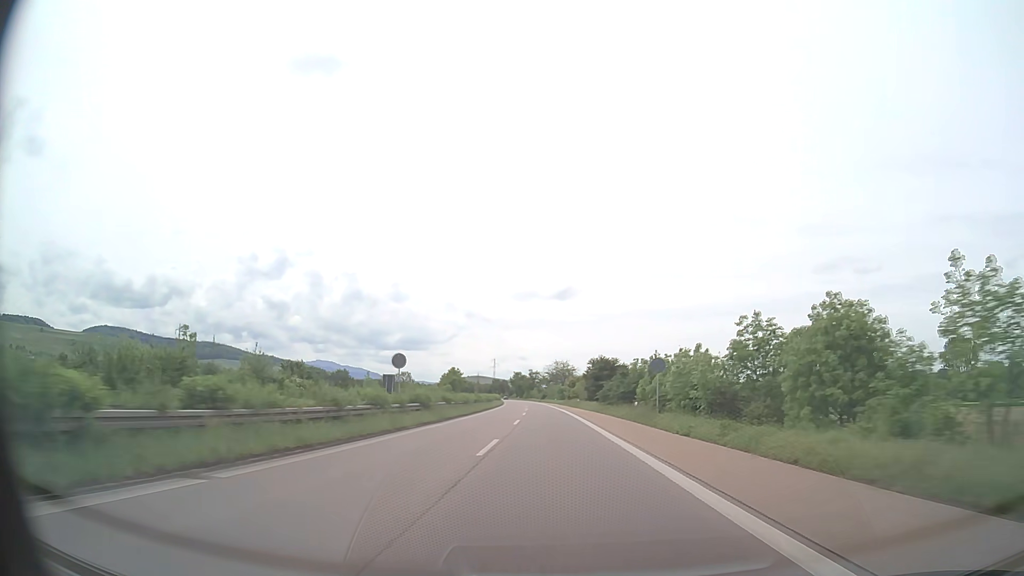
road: trunk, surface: asphalt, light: Day
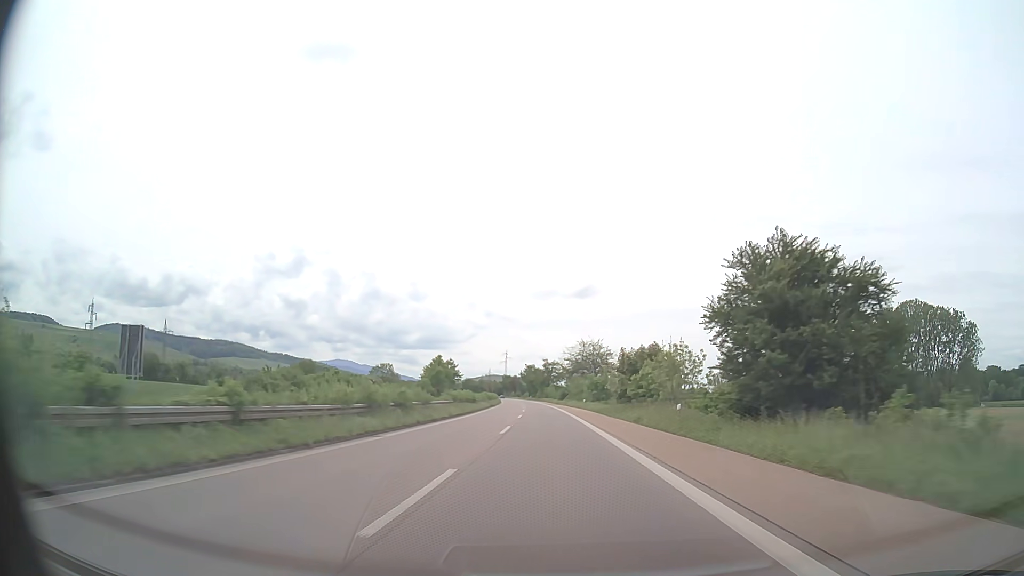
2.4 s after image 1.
(-0.8, +63.2) m; -2°
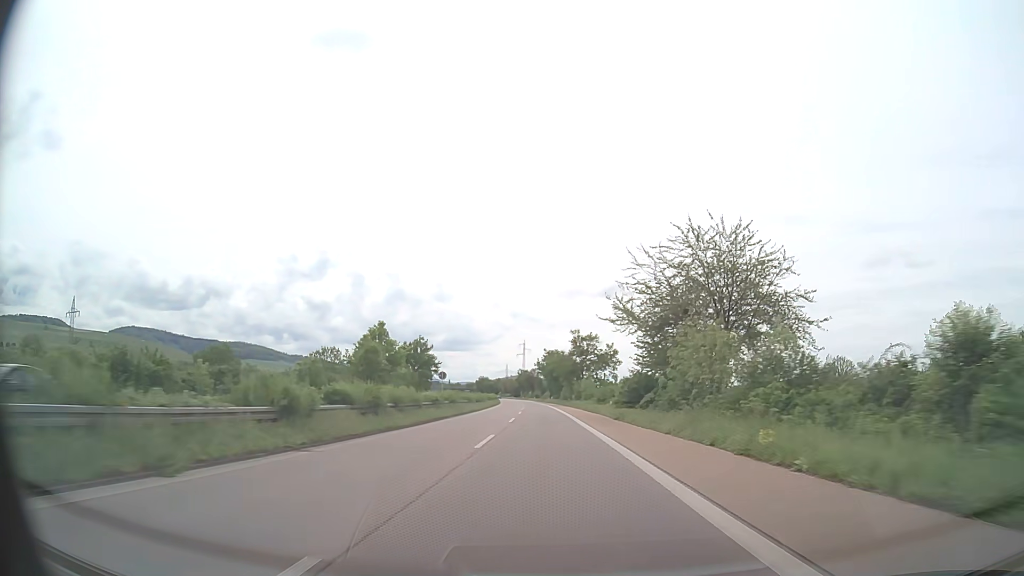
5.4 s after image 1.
(-1.6, +78.9) m; -2°
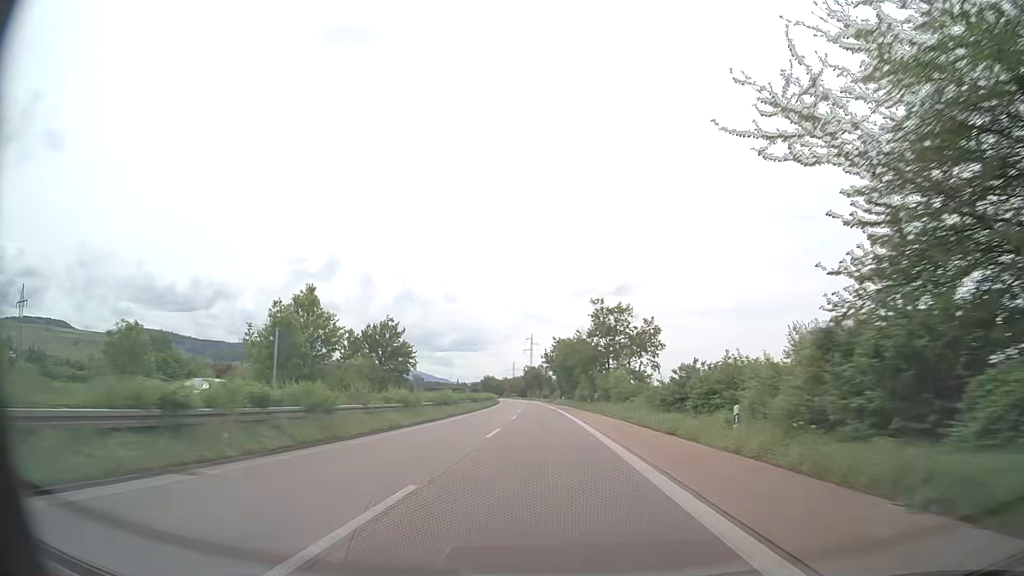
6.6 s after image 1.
(-0.2, +31.6) m; -1°
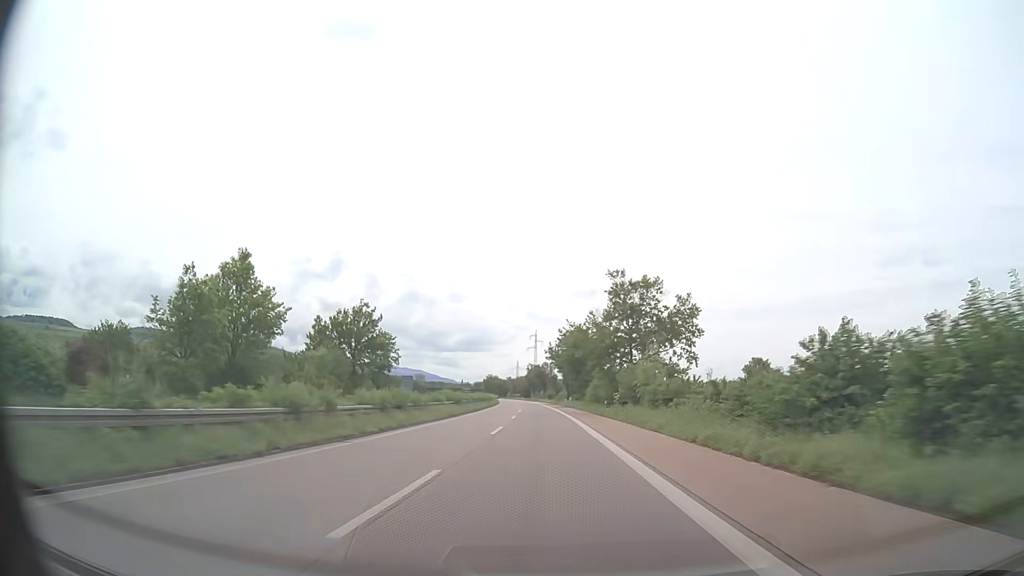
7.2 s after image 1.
(-0.1, +15.8) m; 0°
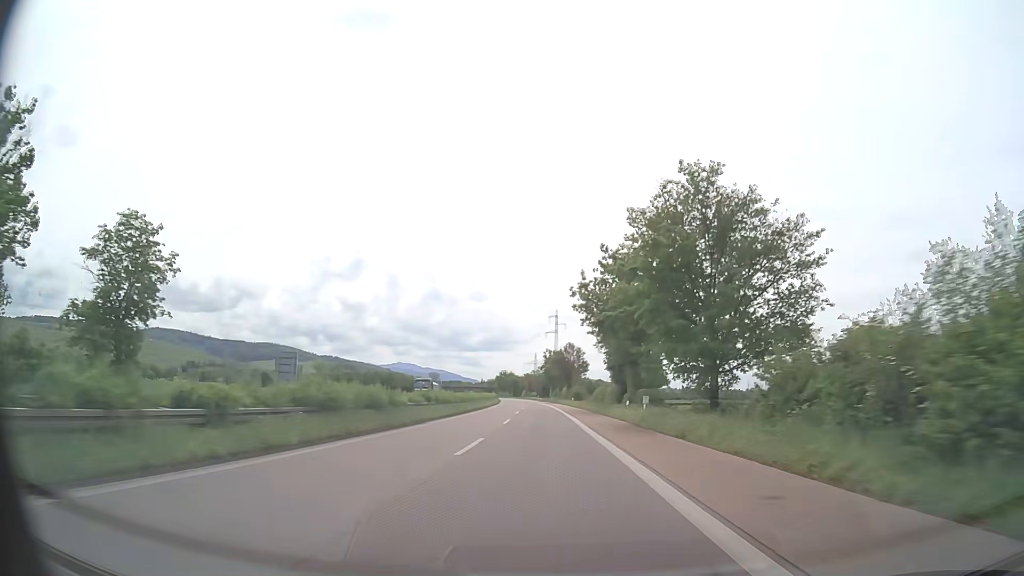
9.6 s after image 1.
(-1.3, +63.1) m; -2°
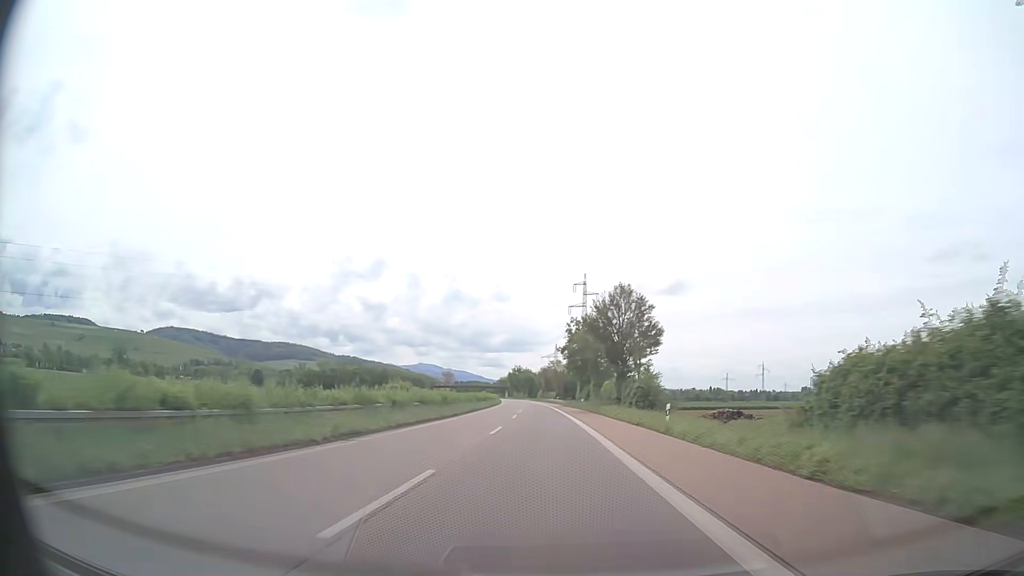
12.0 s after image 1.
(-1.1, +63.1) m; -2°
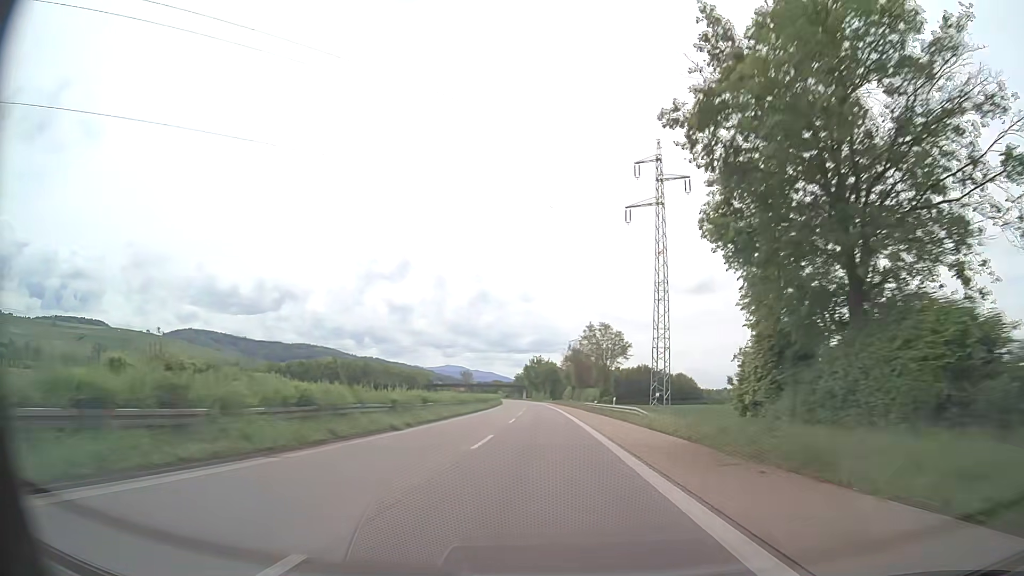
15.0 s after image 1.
(-1.6, +78.8) m; -2°
(0, +10) (0, +20) (0, +30) (0, +40) (-1, +50) (-1, +60) (-1, +70) (-2, +80) (-2, +90) (-3, +100) m
